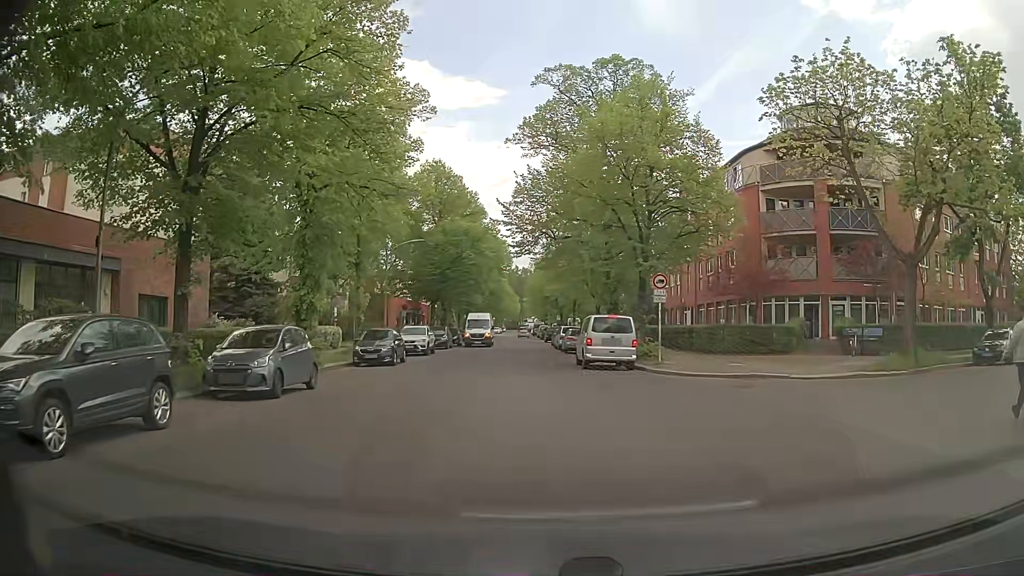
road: residential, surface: asphalt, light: Day
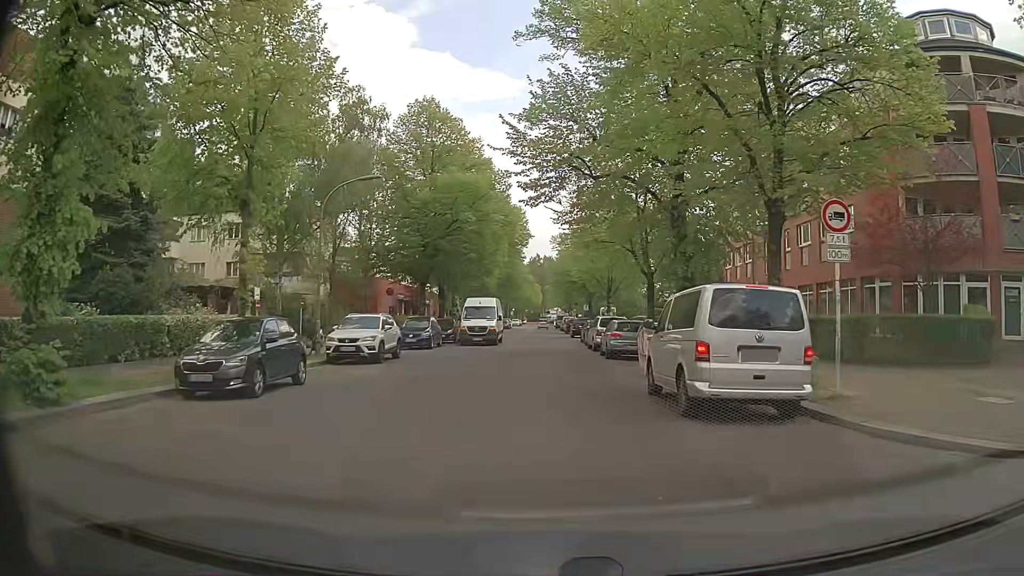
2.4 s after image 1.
(-0.6, +14.9) m; -3°
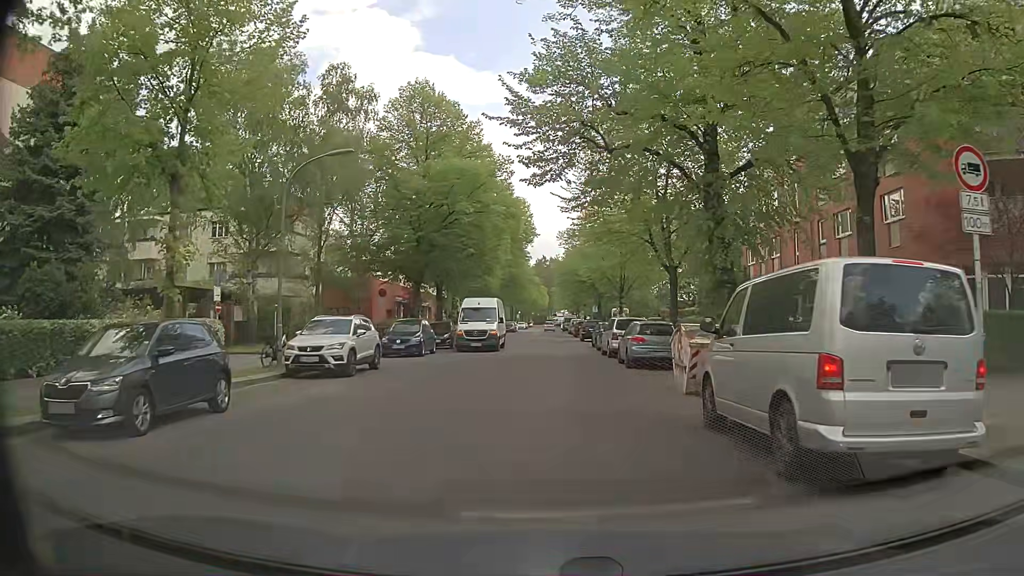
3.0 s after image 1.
(0.0, +4.2) m; -1°
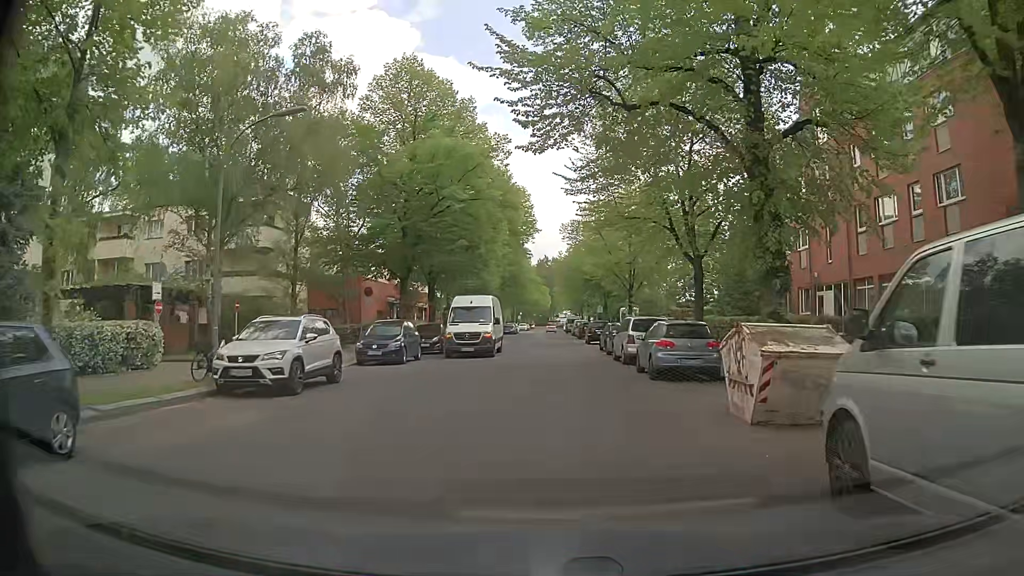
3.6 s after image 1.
(0.0, +4.3) m; +1°
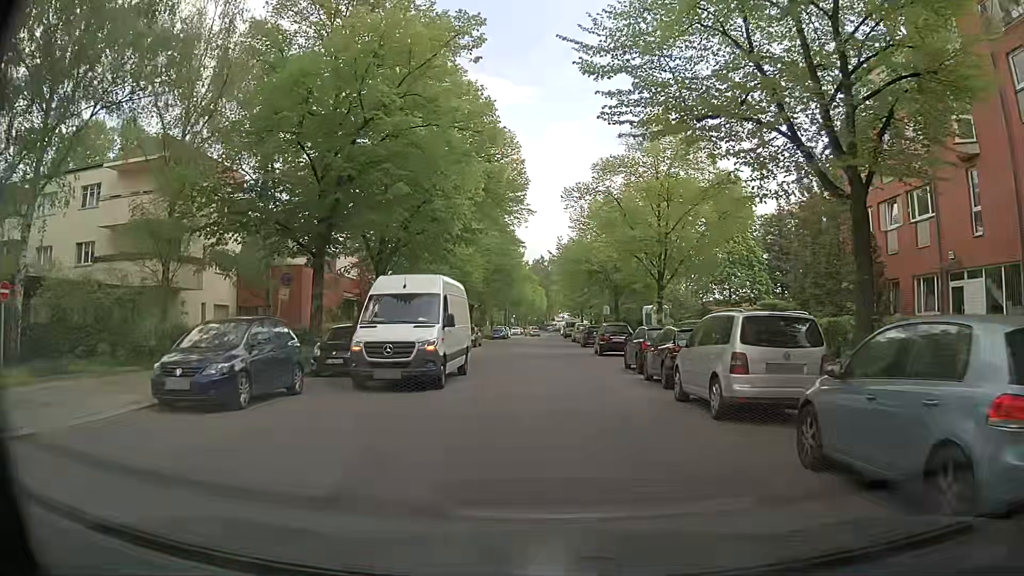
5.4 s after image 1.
(0.0, +12.9) m; -1°
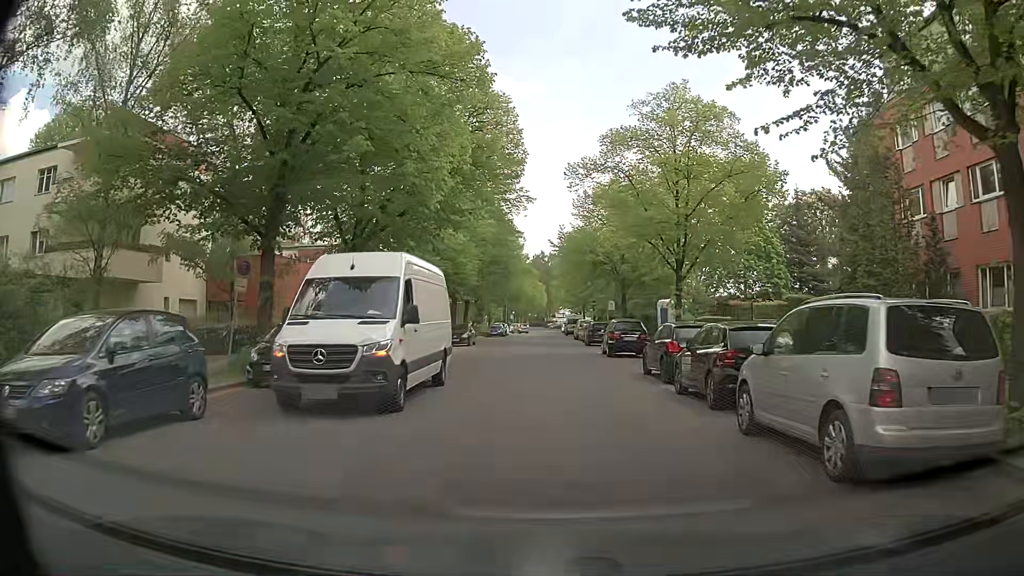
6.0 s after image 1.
(0.0, +4.3) m; +1°
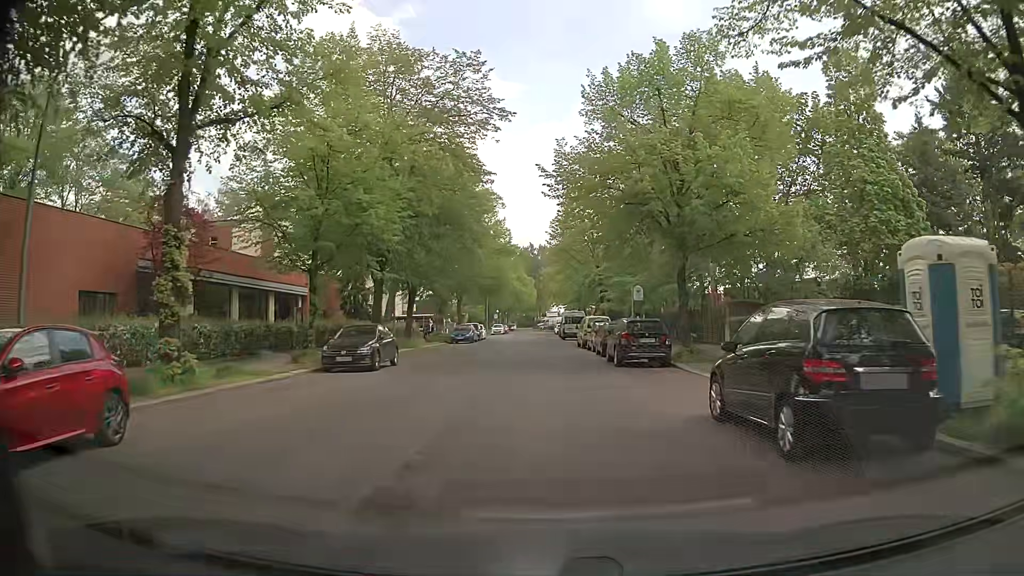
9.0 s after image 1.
(+0.1, +22.0) m; +1°
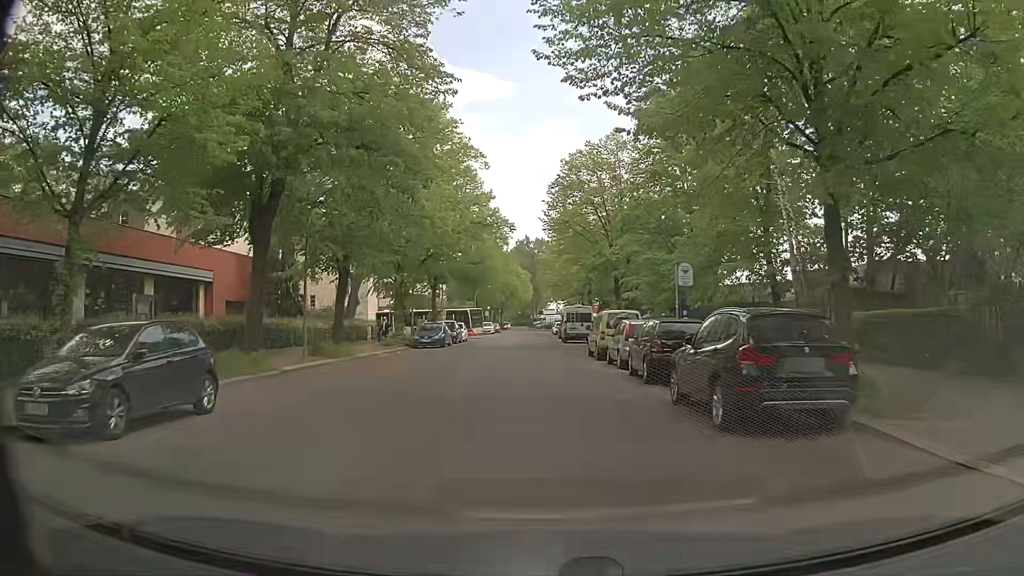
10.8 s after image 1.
(0.0, +13.3) m; +1°
